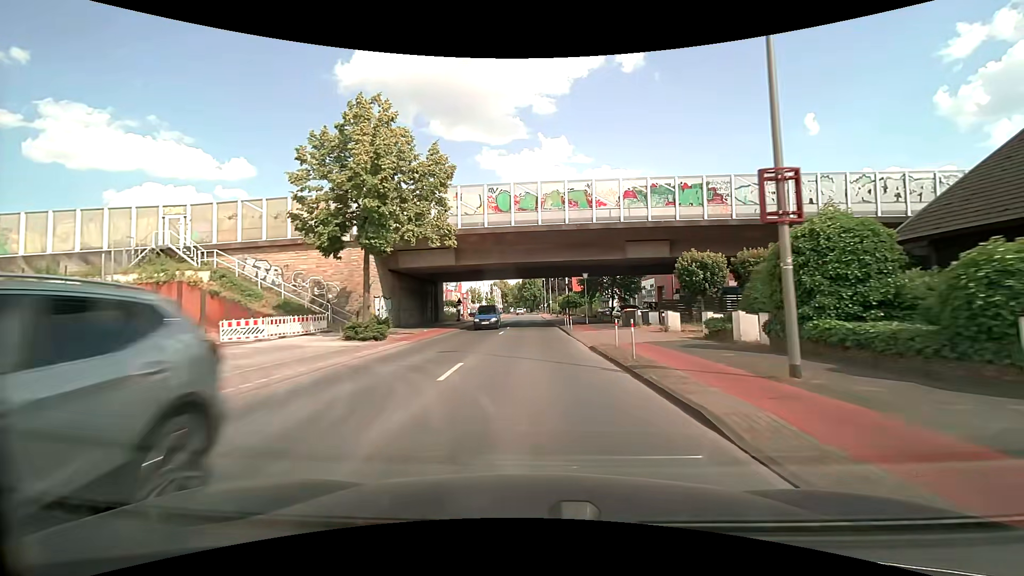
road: tertiary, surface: asphalt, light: Day
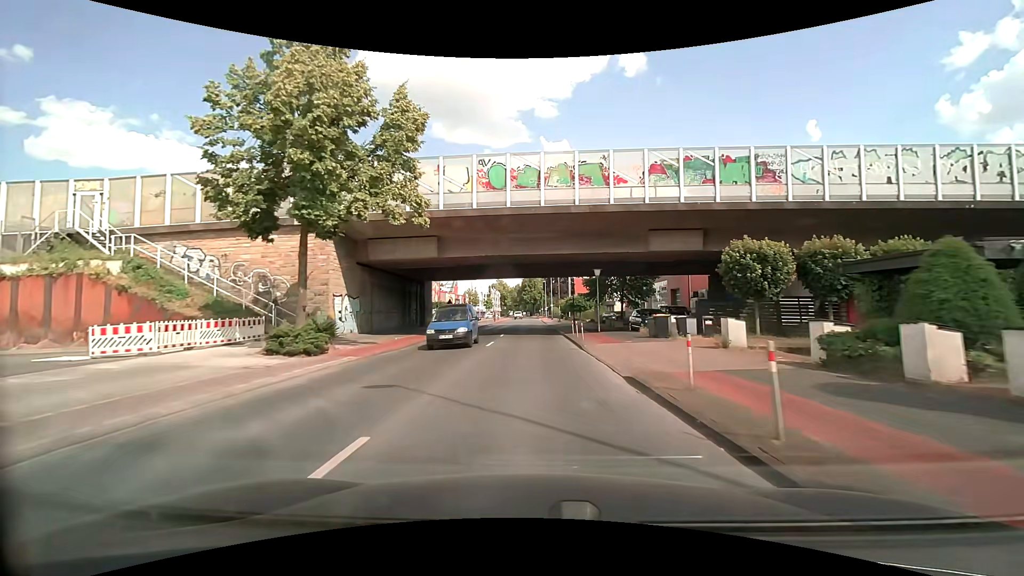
(0.0, +7.1) m; 0°
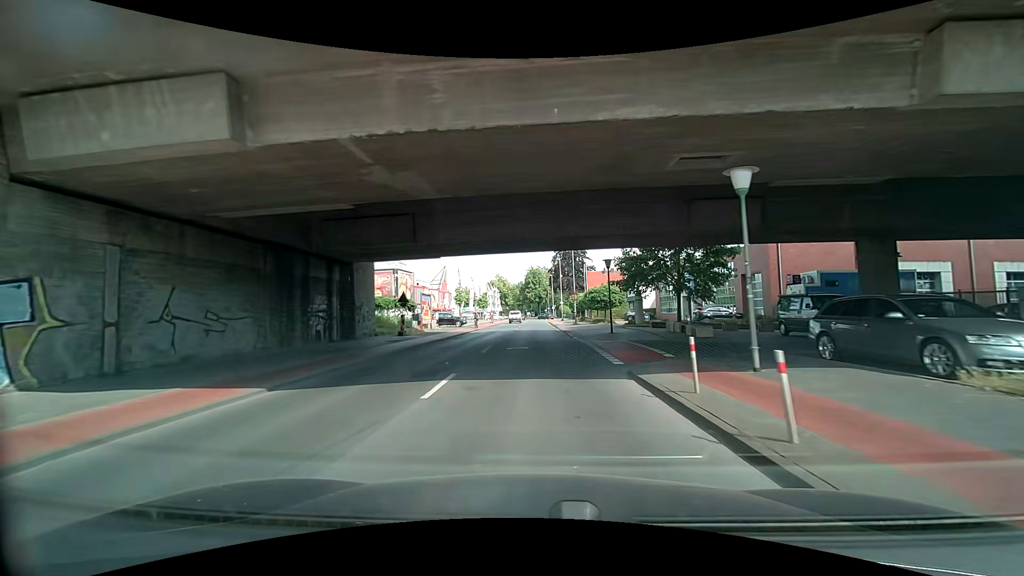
(-0.1, +21.4) m; 0°
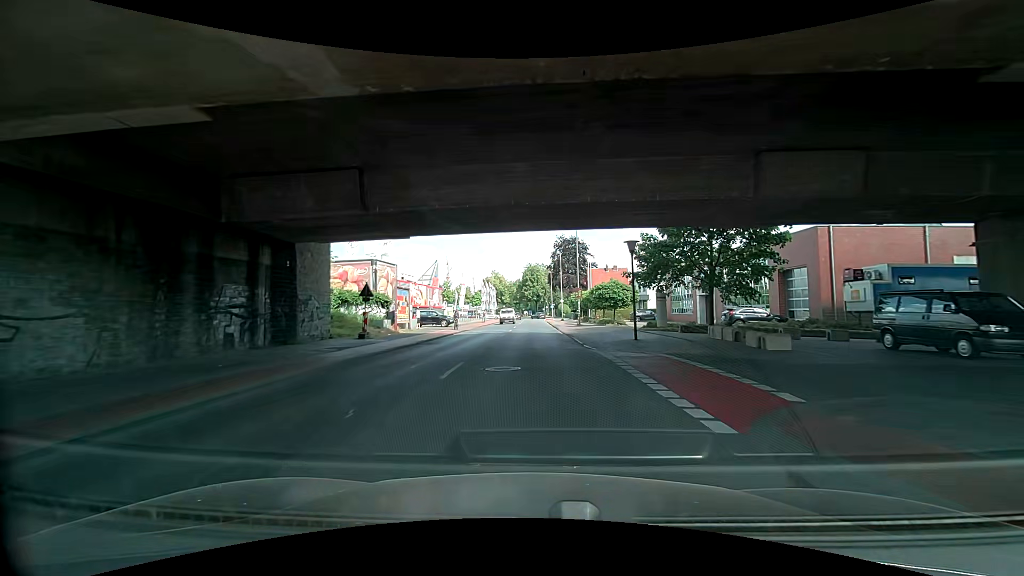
(+0.1, +7.2) m; +2°
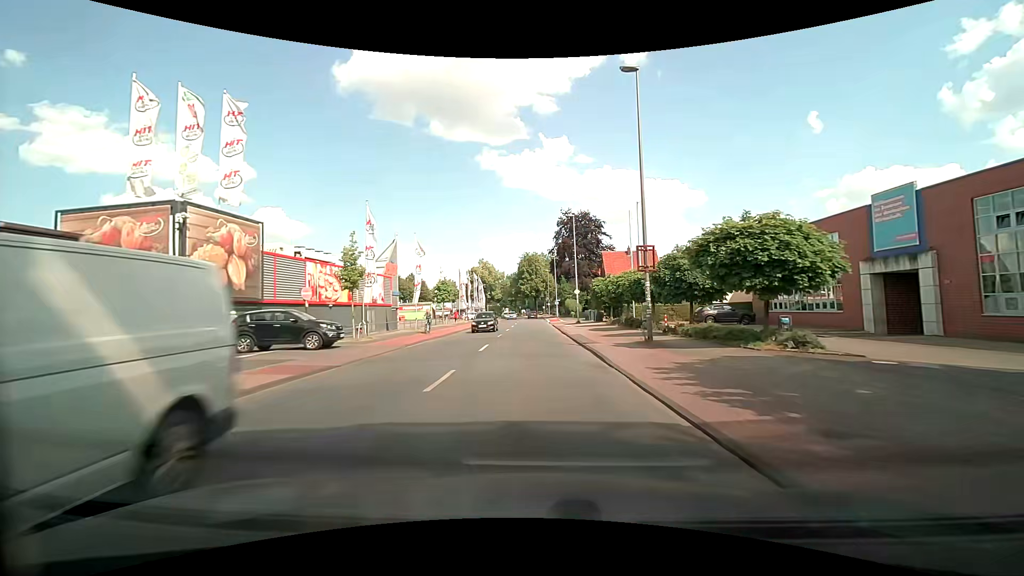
(-1.4, +28.3) m; -2°
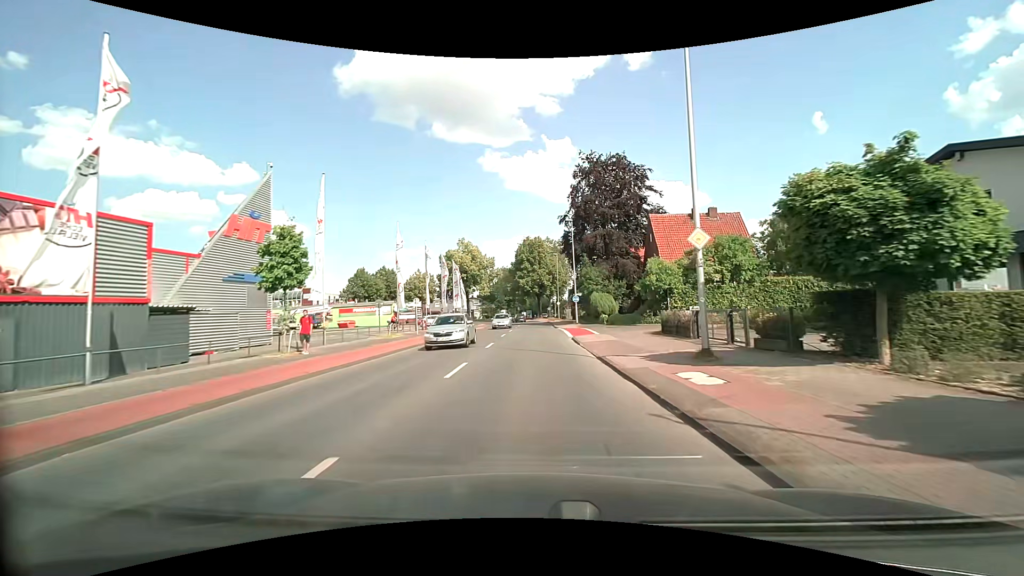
(+0.2, +34.0) m; 0°
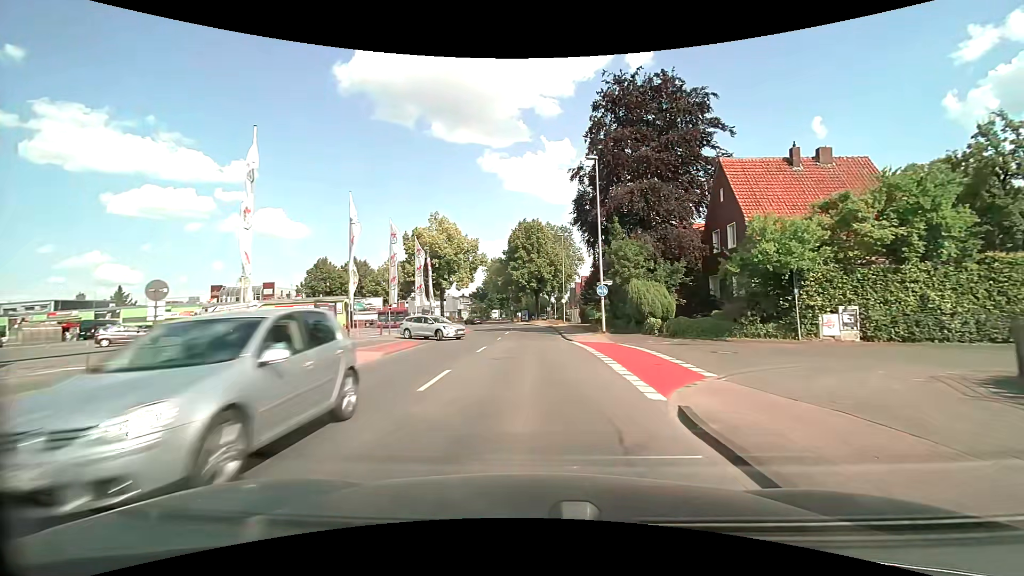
(0.0, +20.2) m; +1°
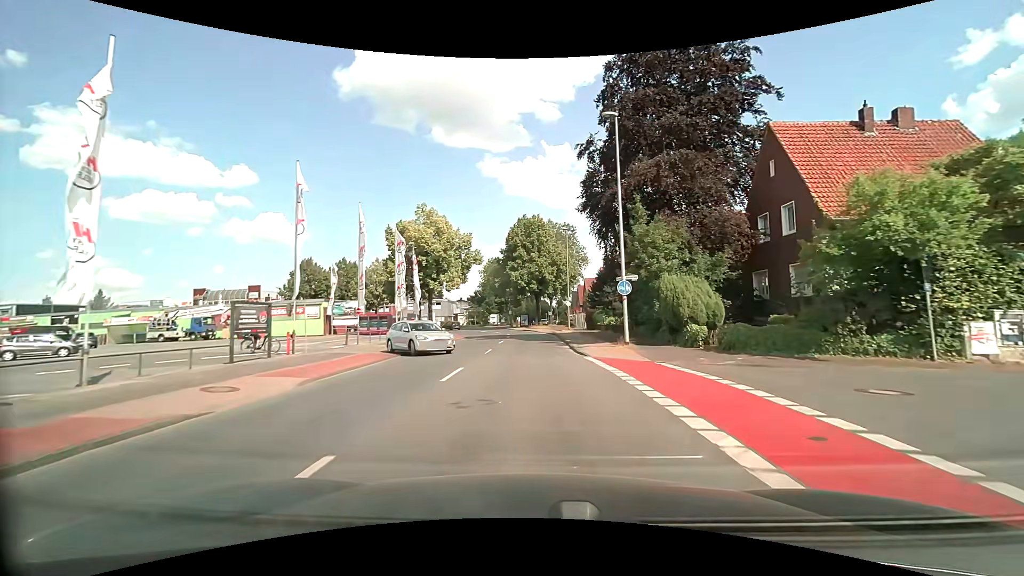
(-0.1, +6.8) m; -1°
(0, +10) (0, +20) (0, +30) (0, +40) (-1, +50) (-2, +60) (-5, +69) (-10, +78) (-16, +86) (-23, +93) m
